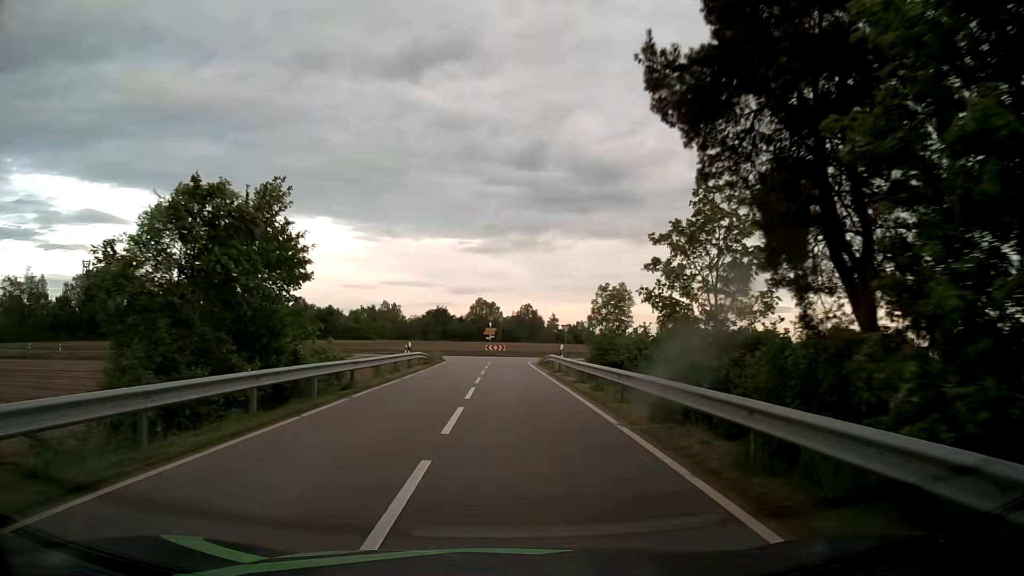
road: tertiary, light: Day
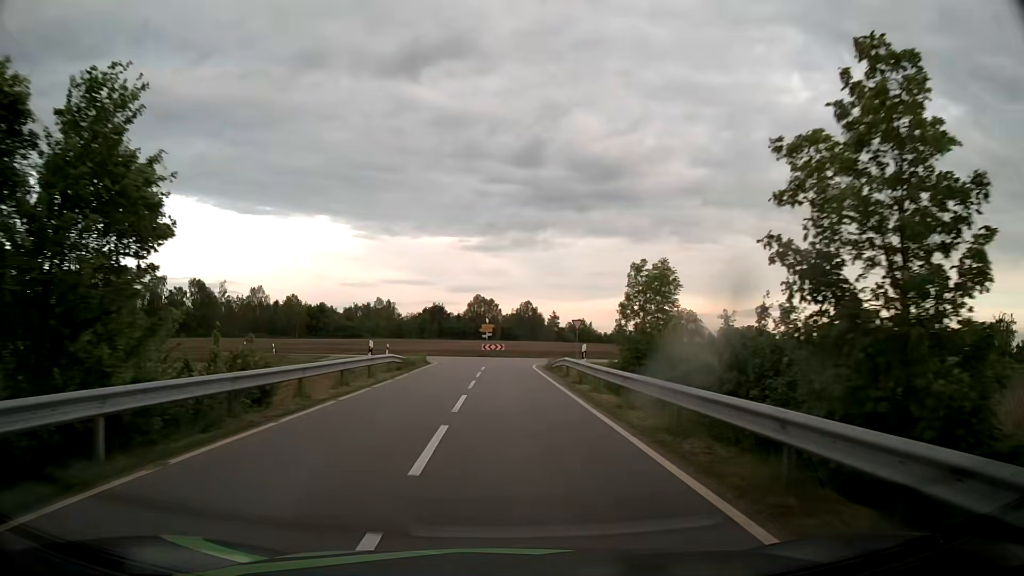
(0.0, +8.9) m; 0°
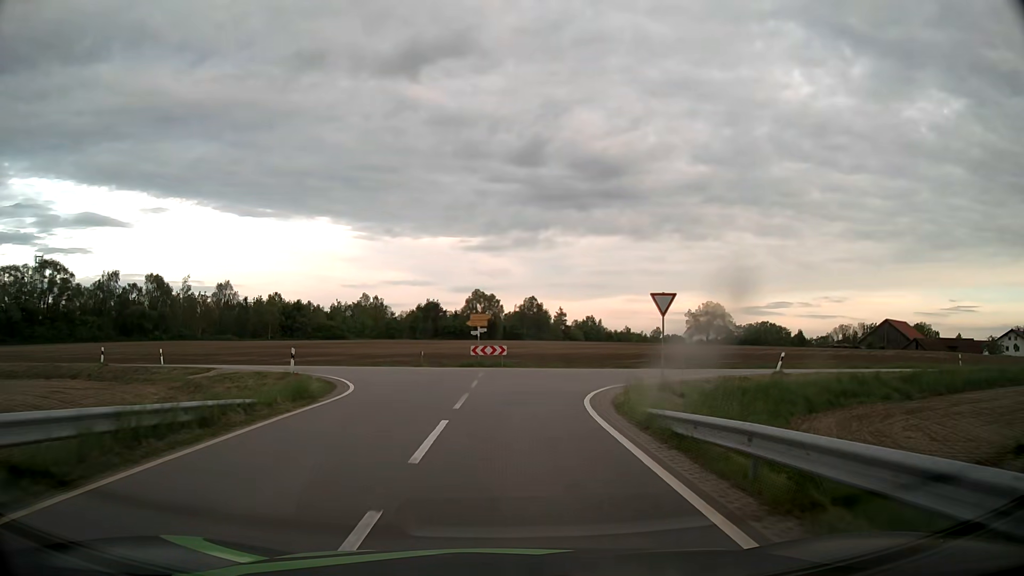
(-0.1, +23.2) m; 0°
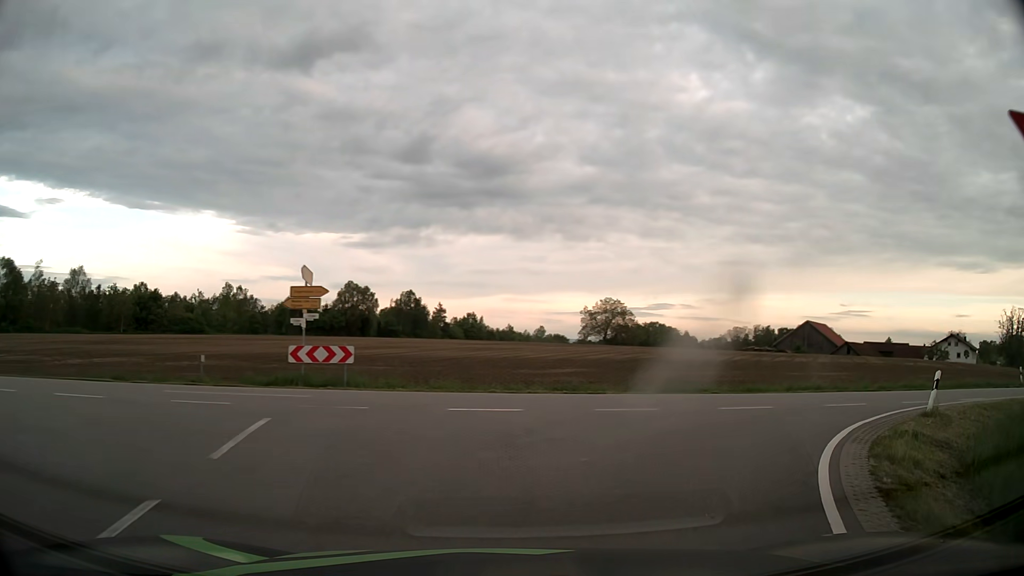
(+0.6, +17.6) m; +10°
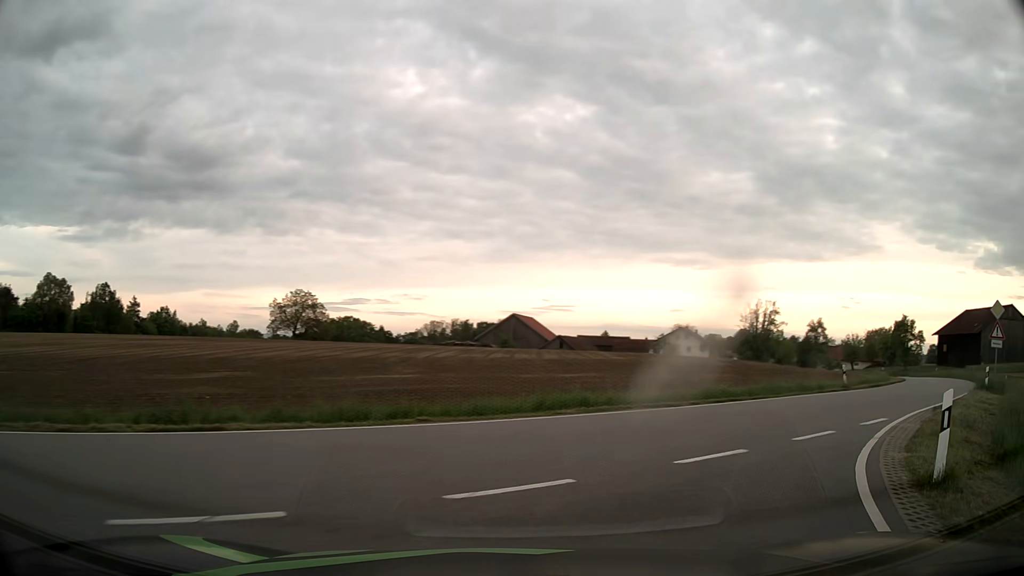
(+1.9, +8.9) m; +26°
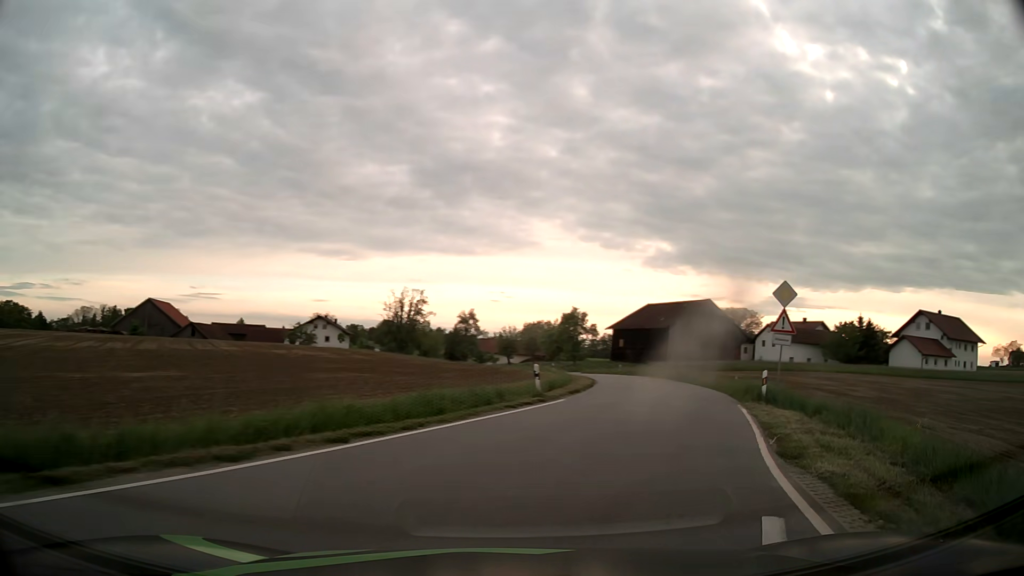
(+2.3, +9.1) m; +30°
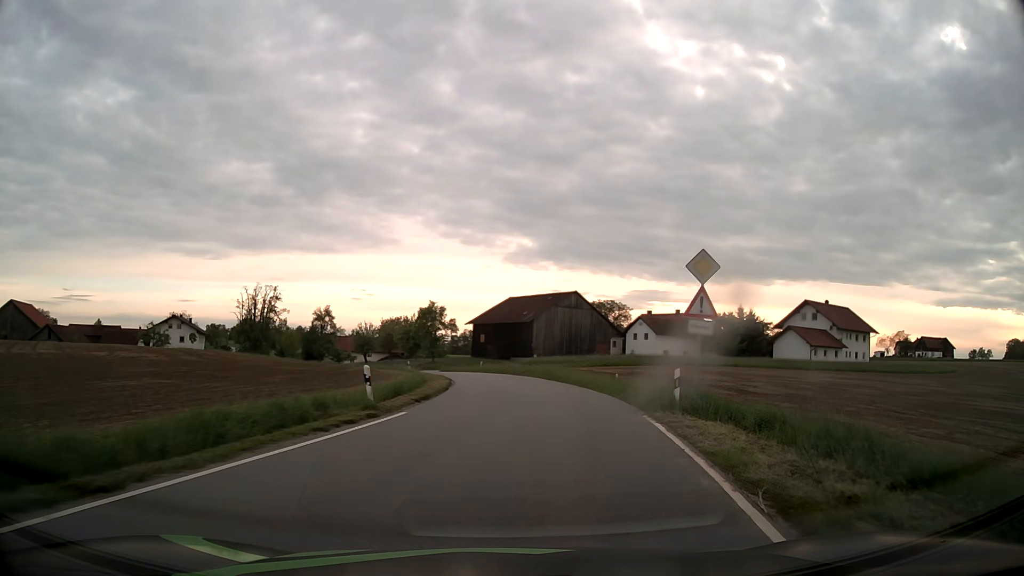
(+0.8, +5.5) m; +13°
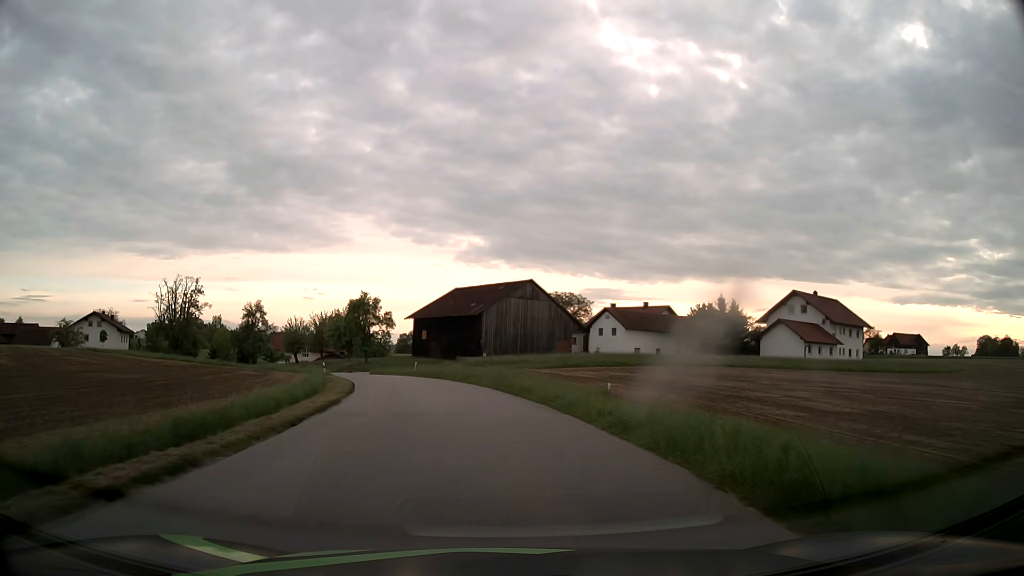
(+0.7, +13.8) m; +4°
(0, +10) (-1, +20) (-3, +30) (-5, +40) (-8, +49) (-12, +58) (-16, +67) (-21, +76) (-27, +84) (-32, +93) m
